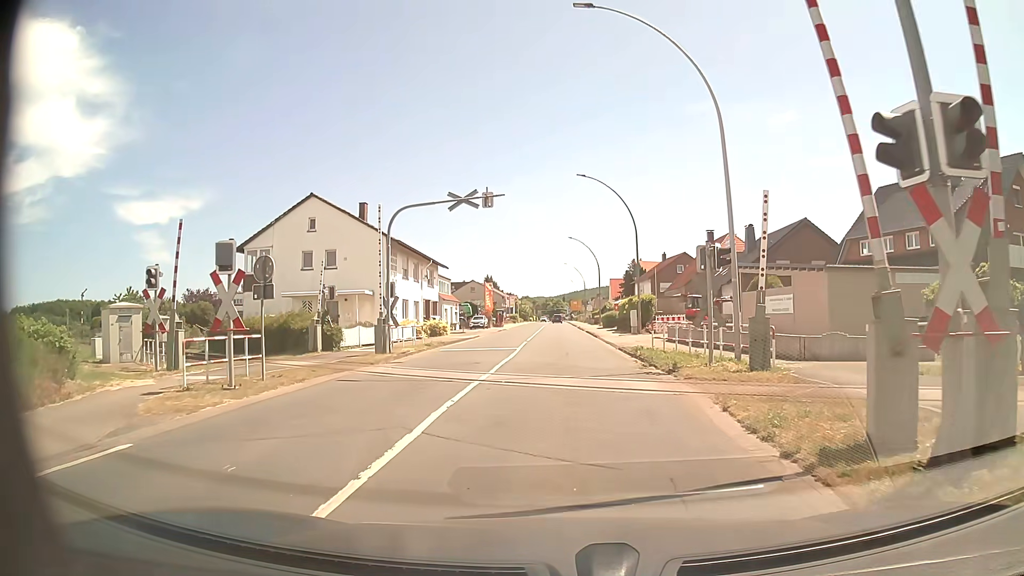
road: primary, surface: asphalt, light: Day
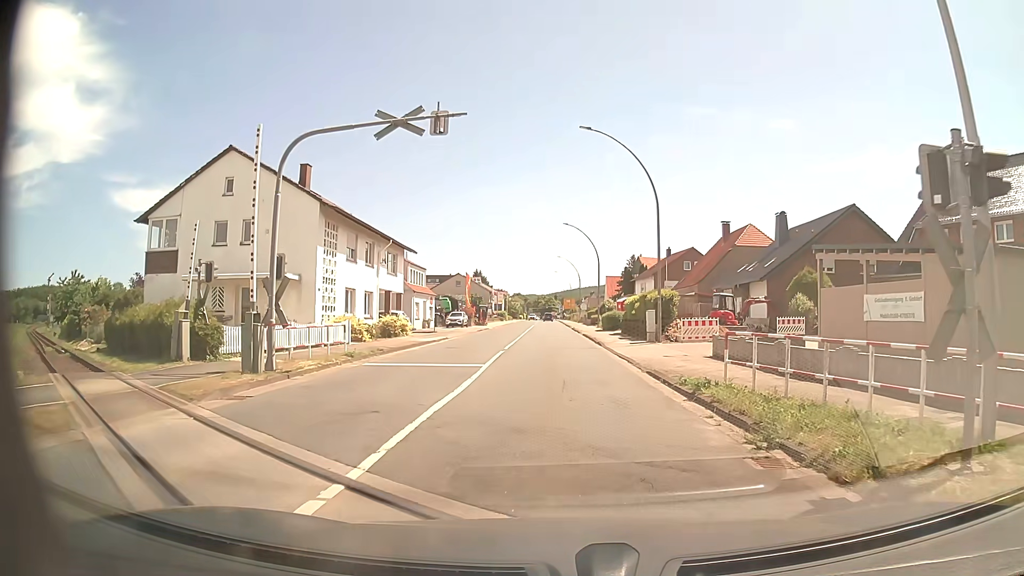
(0.0, +10.6) m; +1°
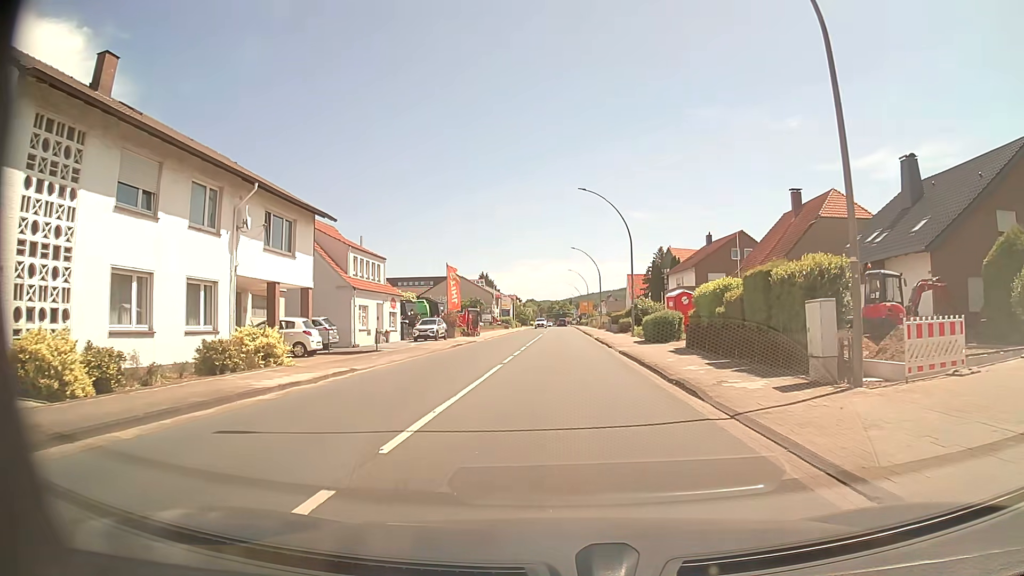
(-0.2, +20.0) m; -1°
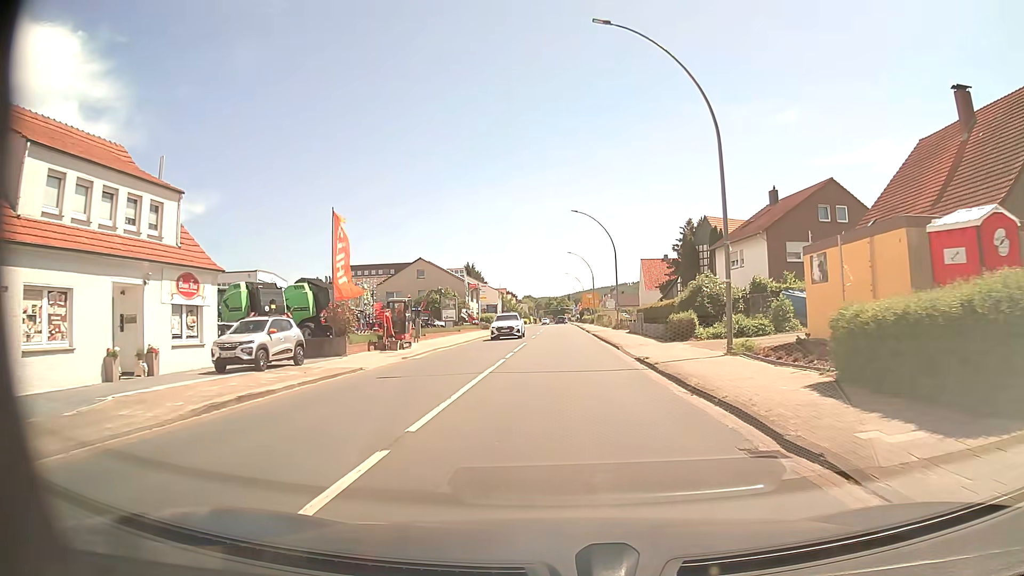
(+0.1, +26.6) m; 0°
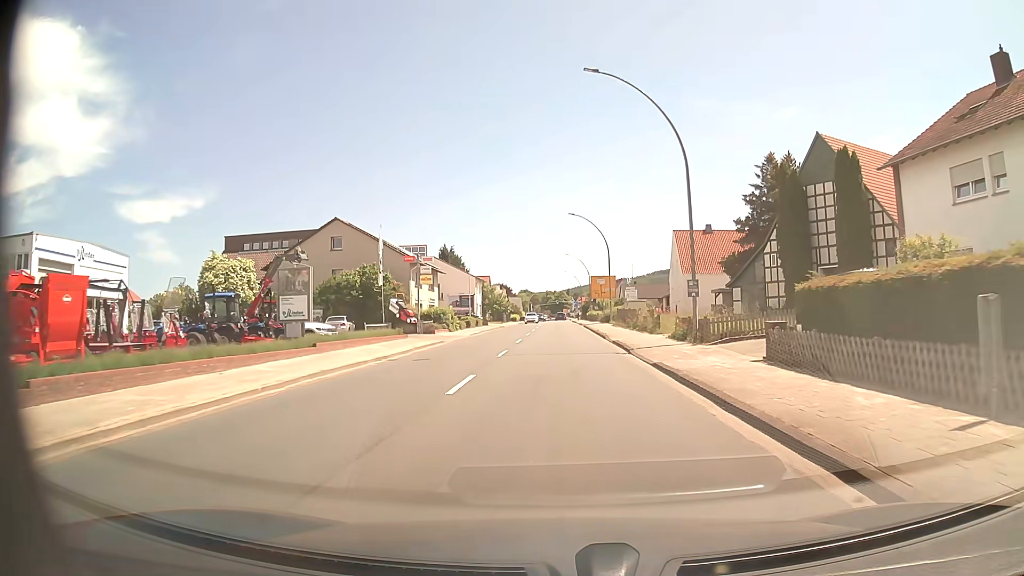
(+0.2, +32.6) m; 0°
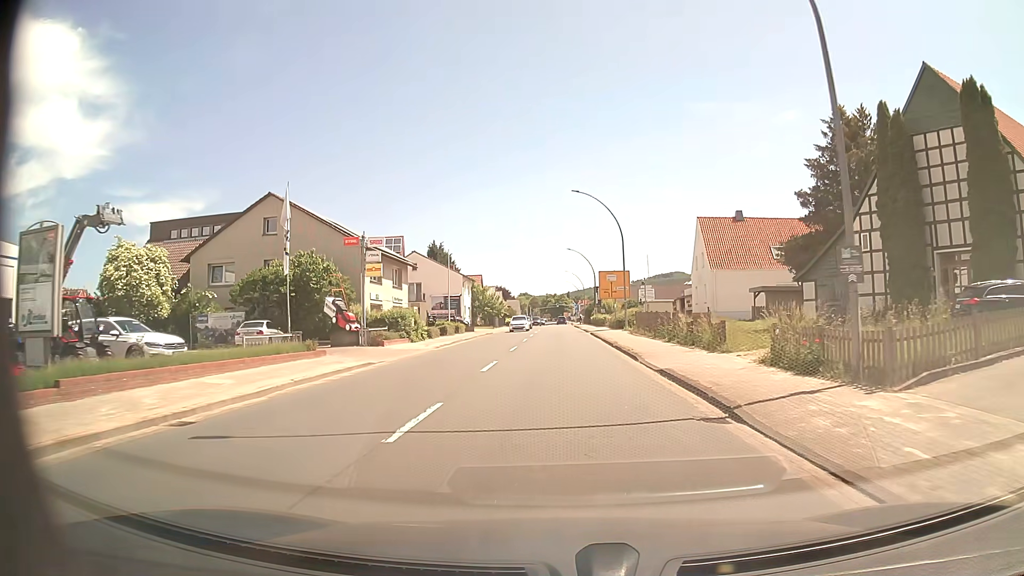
(0.0, +13.1) m; 0°
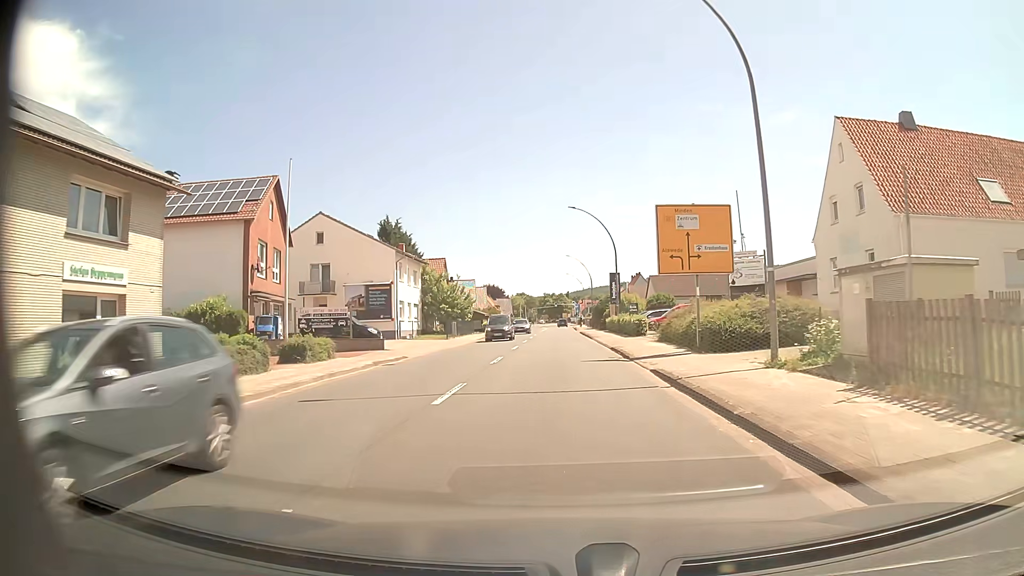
(0.0, +33.5) m; 0°
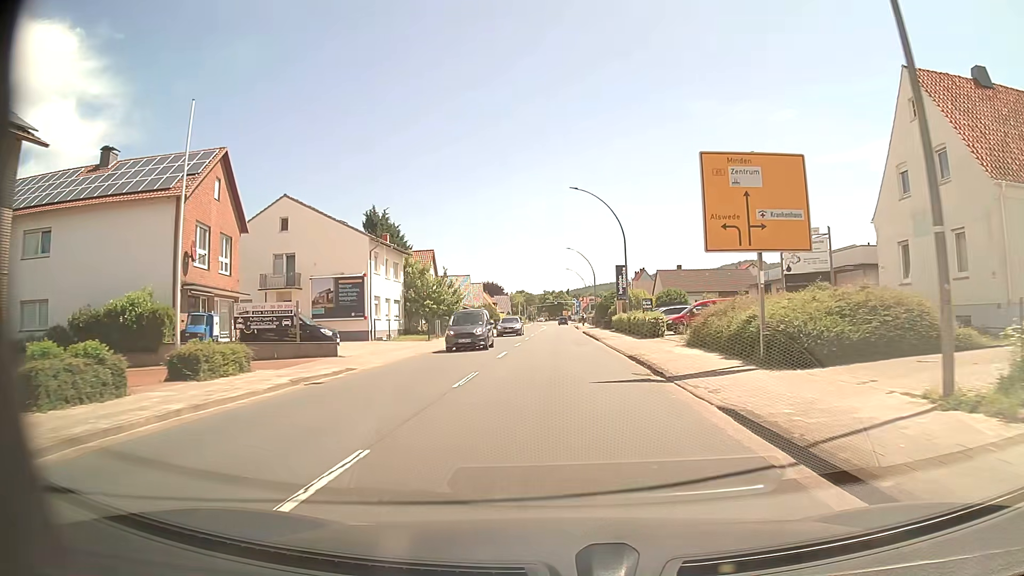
(0.0, +7.1) m; 0°
(0, +10) (0, +20) (0, +30) (0, +40) (0, +50) (0, +60) (0, +70) (0, +80) (0, +90) (0, +100) m
